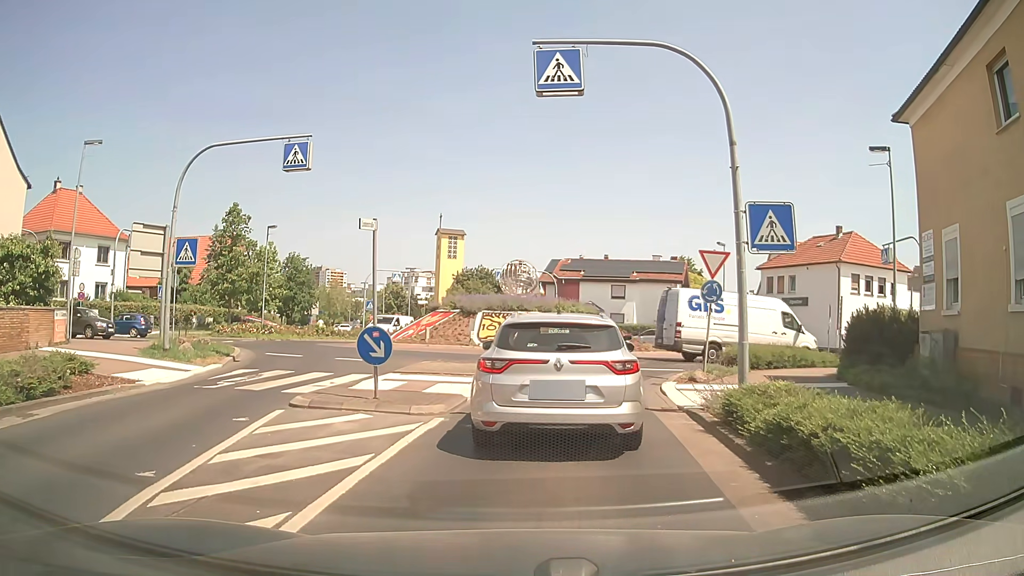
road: secondary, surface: asphalt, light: Day
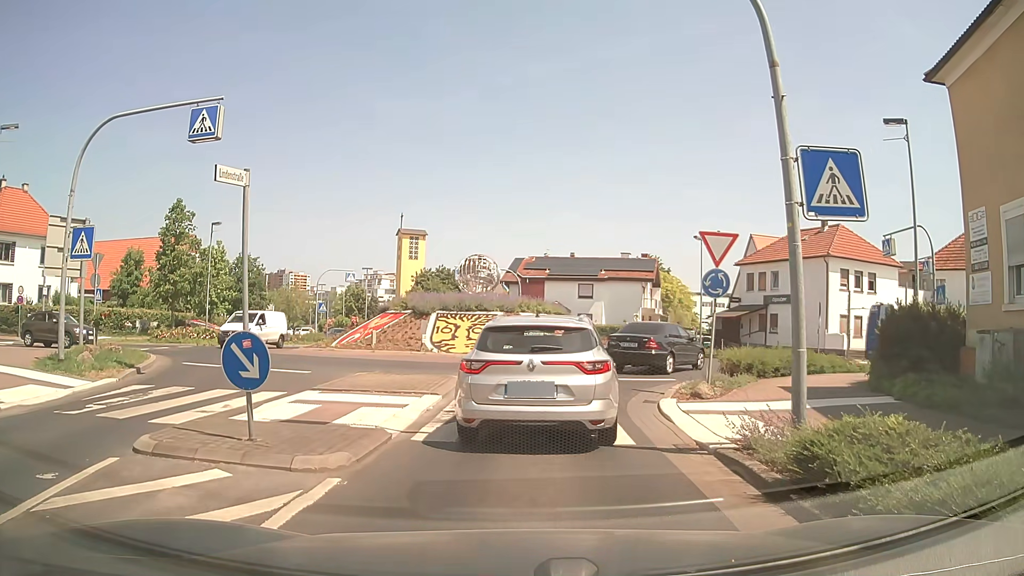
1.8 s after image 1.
(+0.2, +3.5) m; +4°
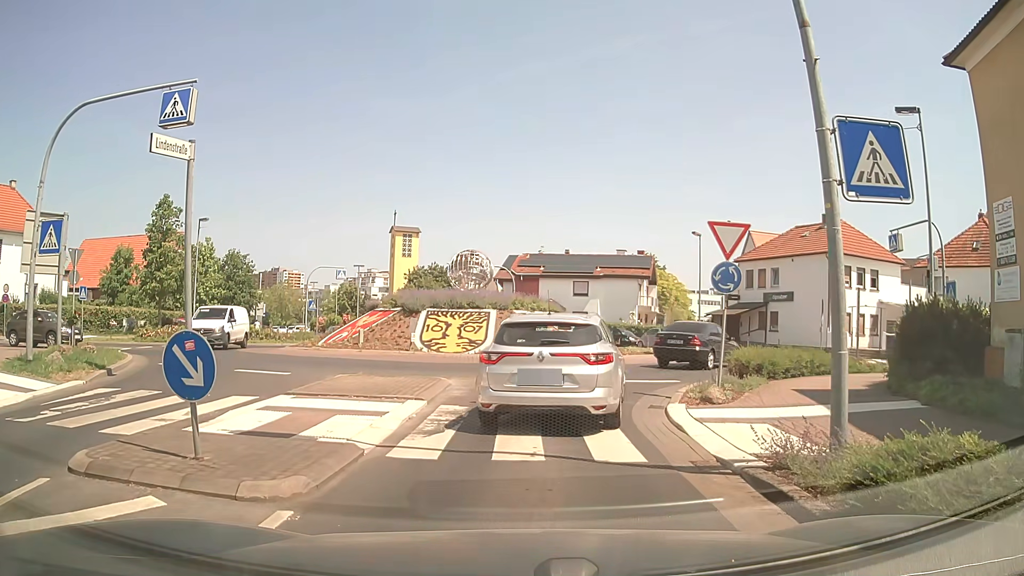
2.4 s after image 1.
(0.0, +1.1) m; +2°
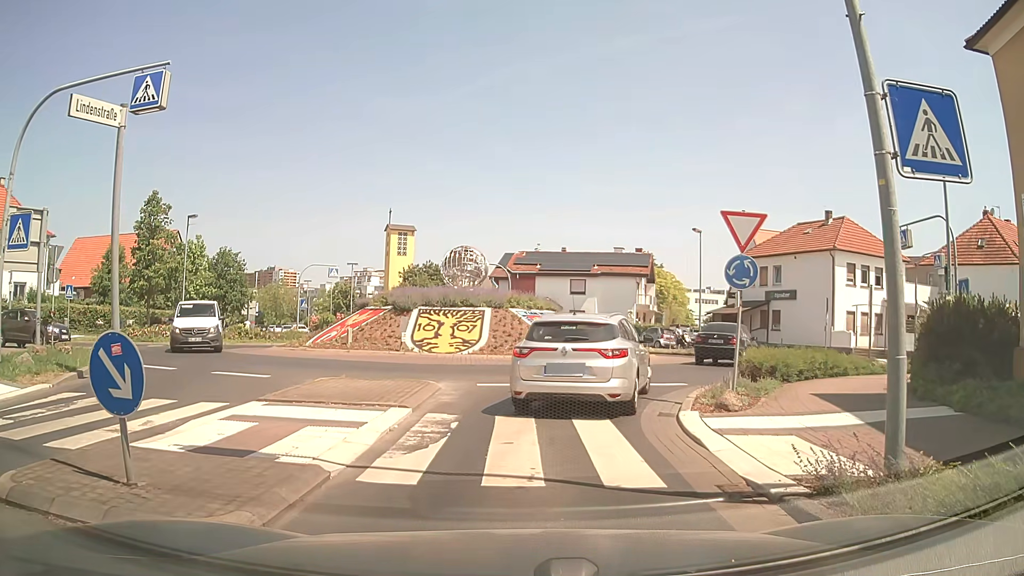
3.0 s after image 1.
(0.0, +1.1) m; -1°
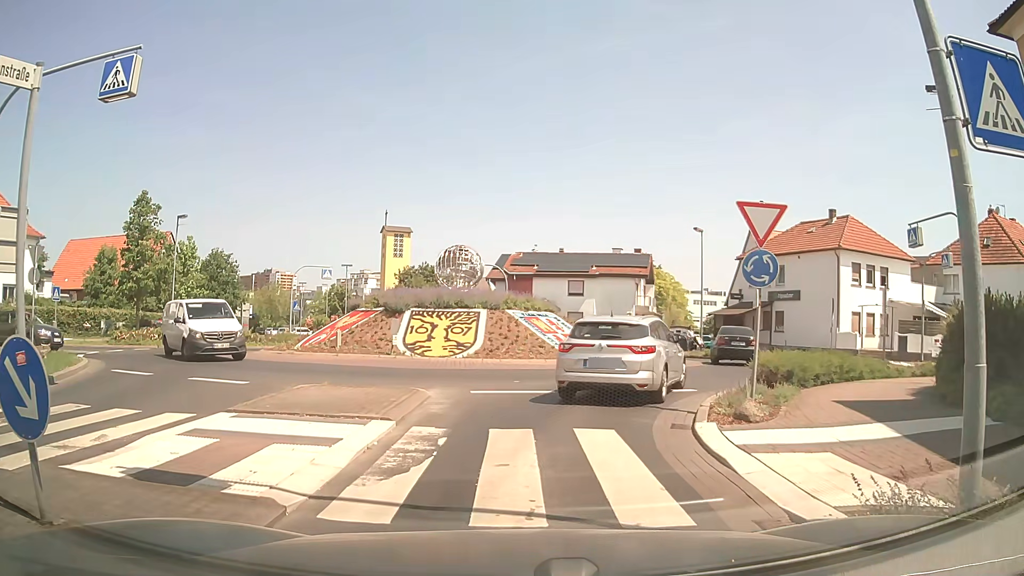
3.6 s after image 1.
(0.0, +1.1) m; +1°
